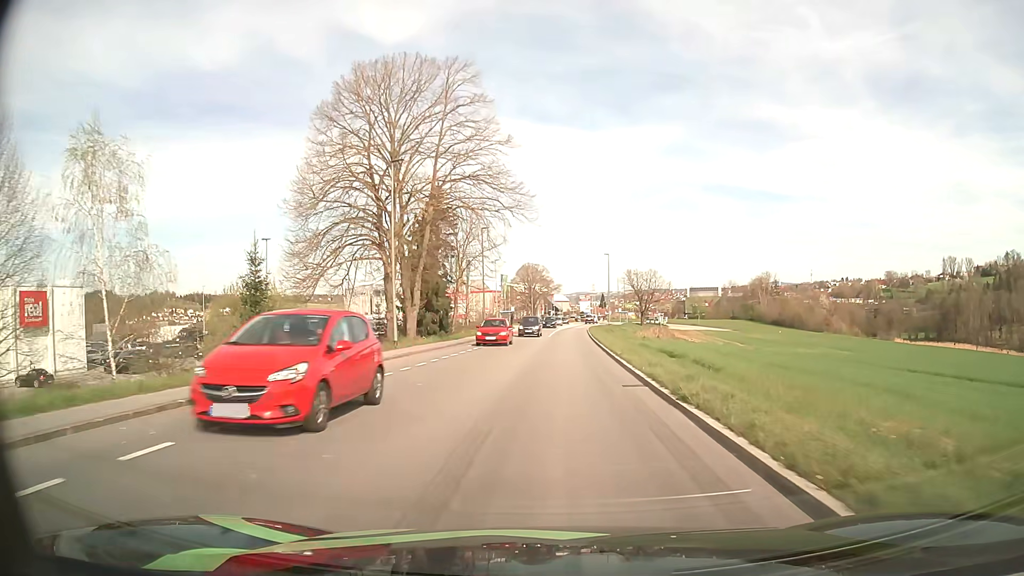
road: tertiary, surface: asphalt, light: Day
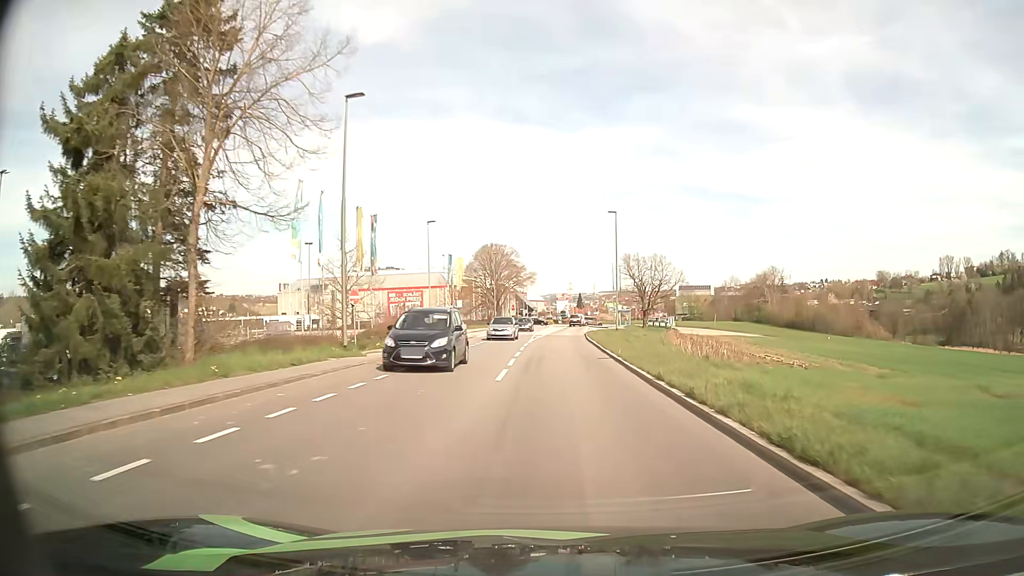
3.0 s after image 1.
(+0.5, +38.7) m; +2°
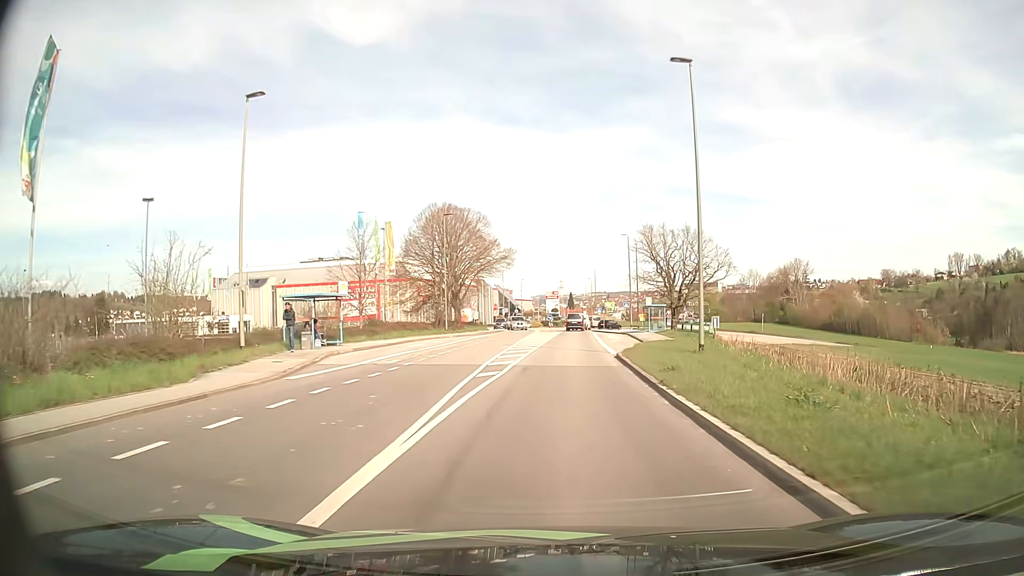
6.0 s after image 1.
(+0.3, +35.0) m; +1°
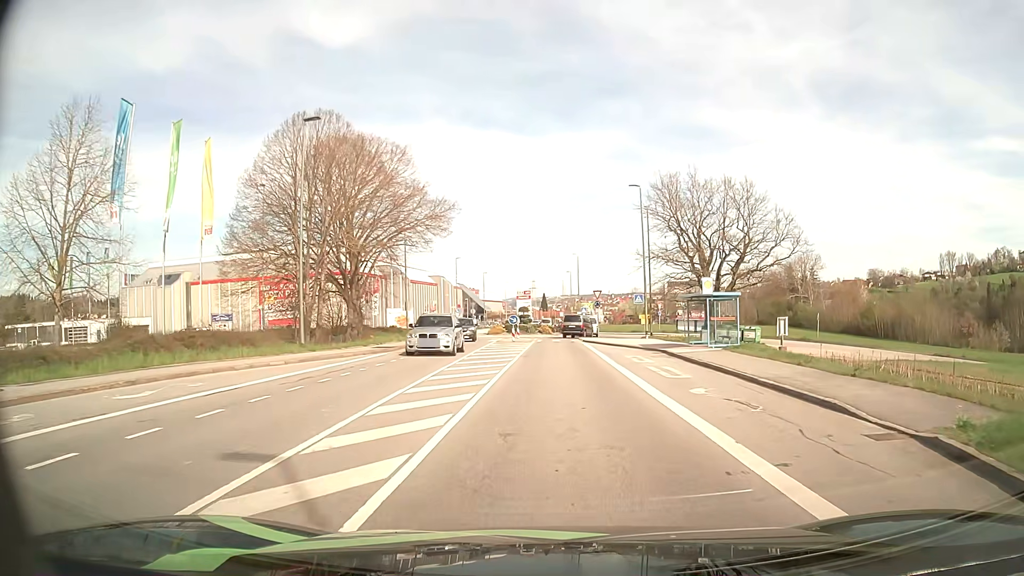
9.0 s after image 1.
(+0.6, +28.5) m; +3°
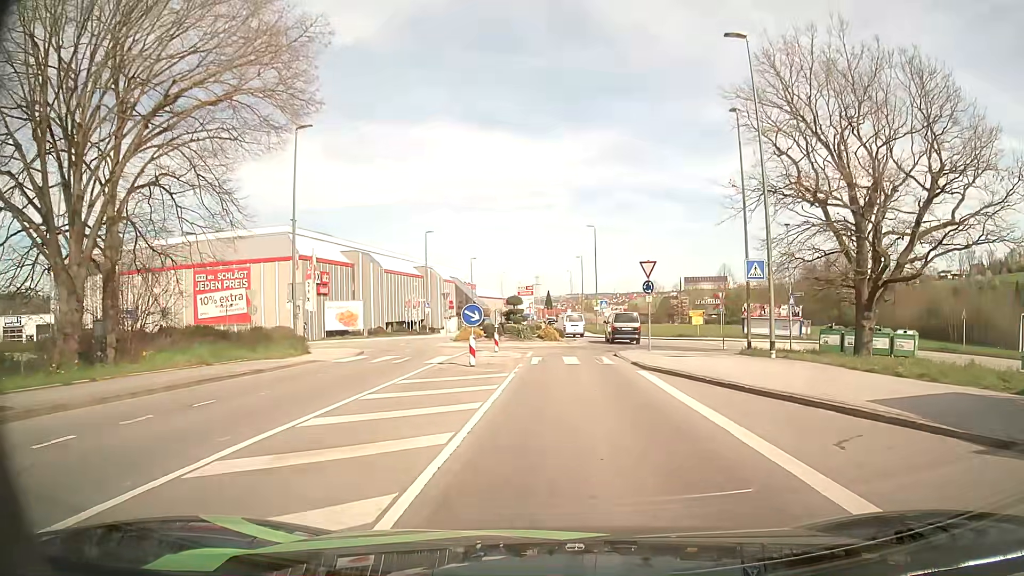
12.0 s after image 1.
(-0.2, +25.2) m; -1°
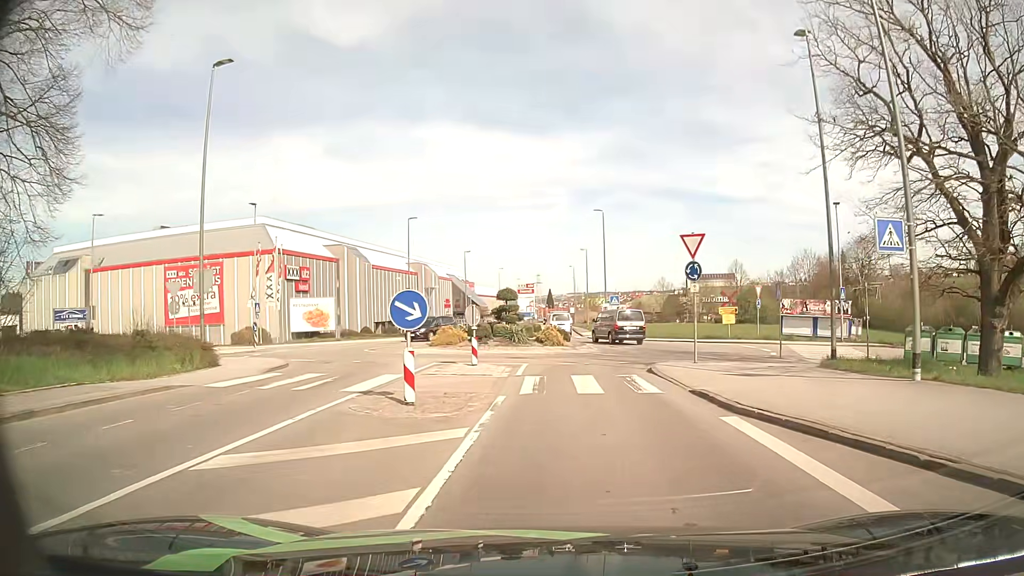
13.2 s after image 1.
(+0.1, +8.5) m; 0°
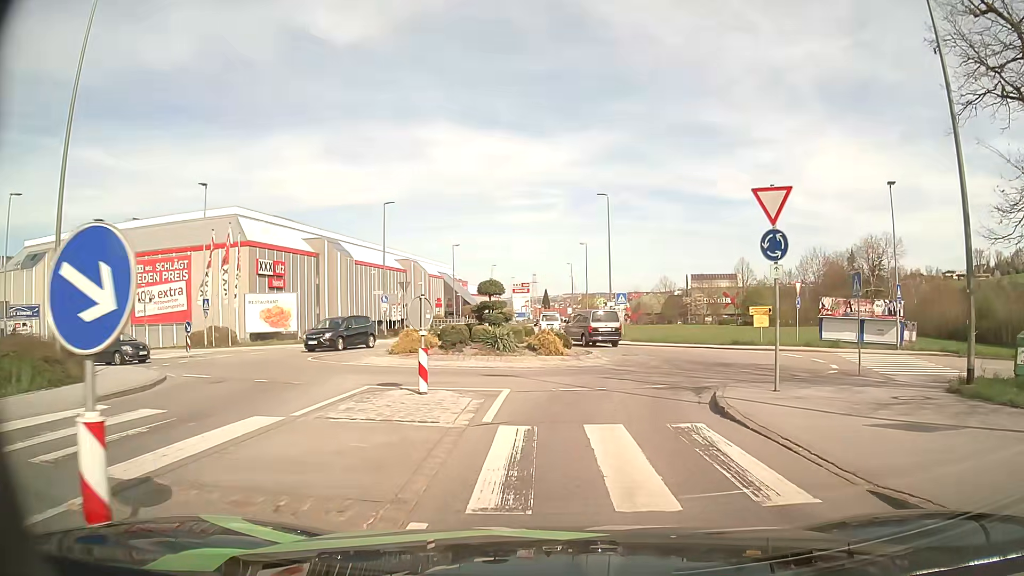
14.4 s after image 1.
(+0.1, +7.3) m; +1°
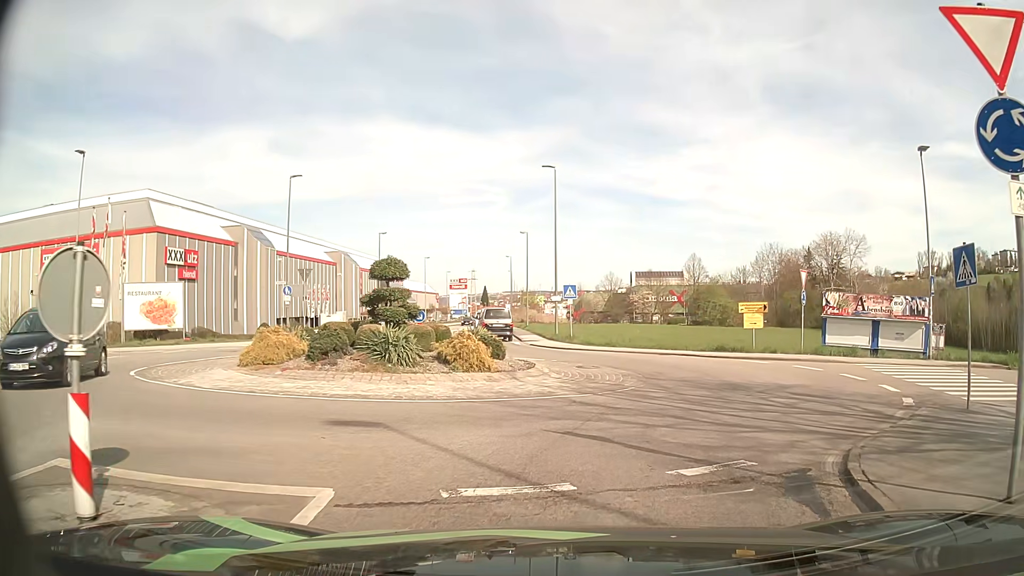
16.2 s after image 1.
(+0.3, +7.9) m; +5°
(+2, +10) (+3, +20) (0, +29) (-3, +38) (-5, +48) (-6, +58) (-7, +68) (-8, +78) (-8, +88) (-9, +98) m
